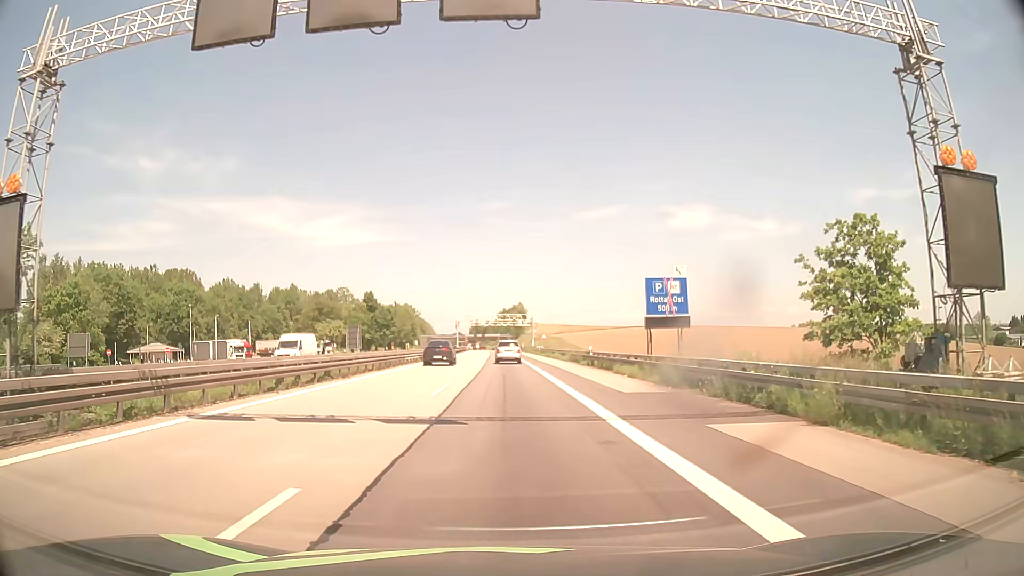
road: motorway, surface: asphalt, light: Day
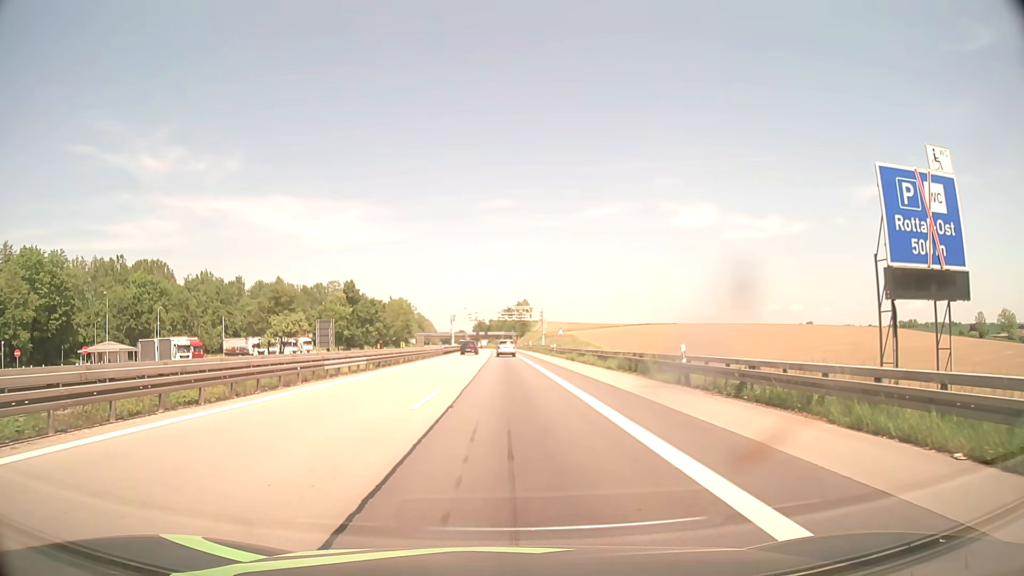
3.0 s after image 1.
(-0.1, +22.5) m; 0°
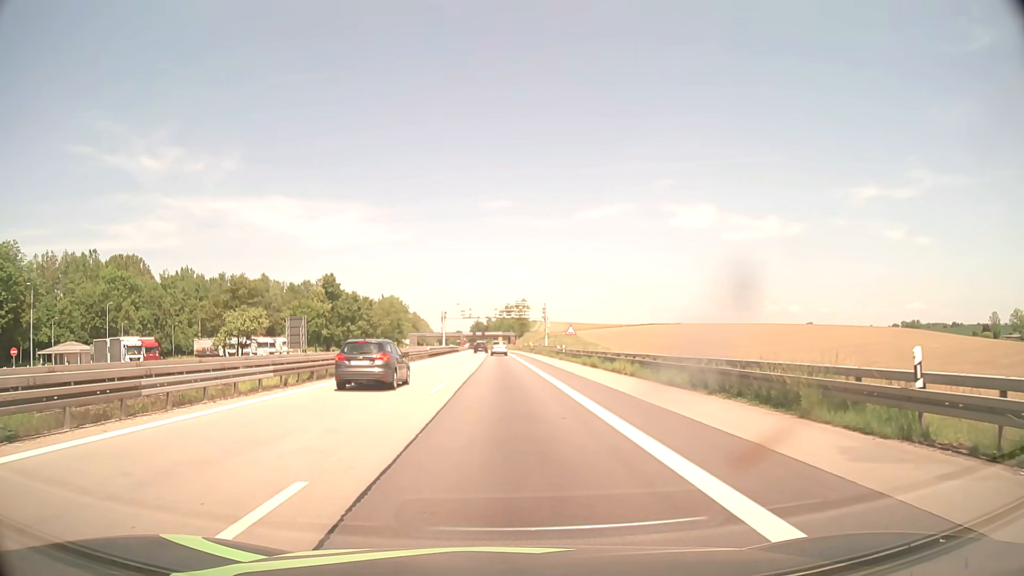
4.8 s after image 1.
(0.0, +13.5) m; 0°
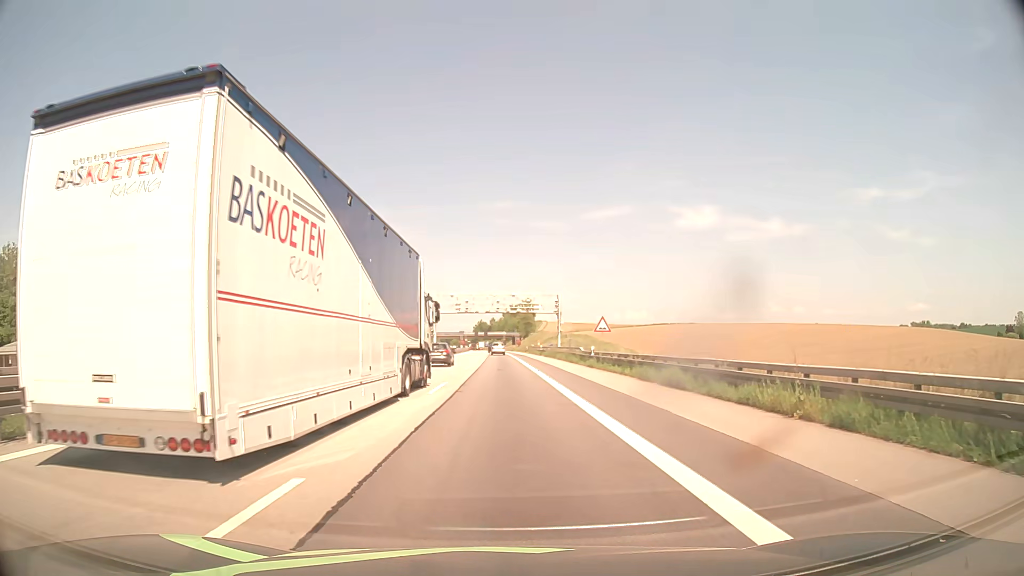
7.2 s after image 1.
(-0.1, +18.0) m; 0°
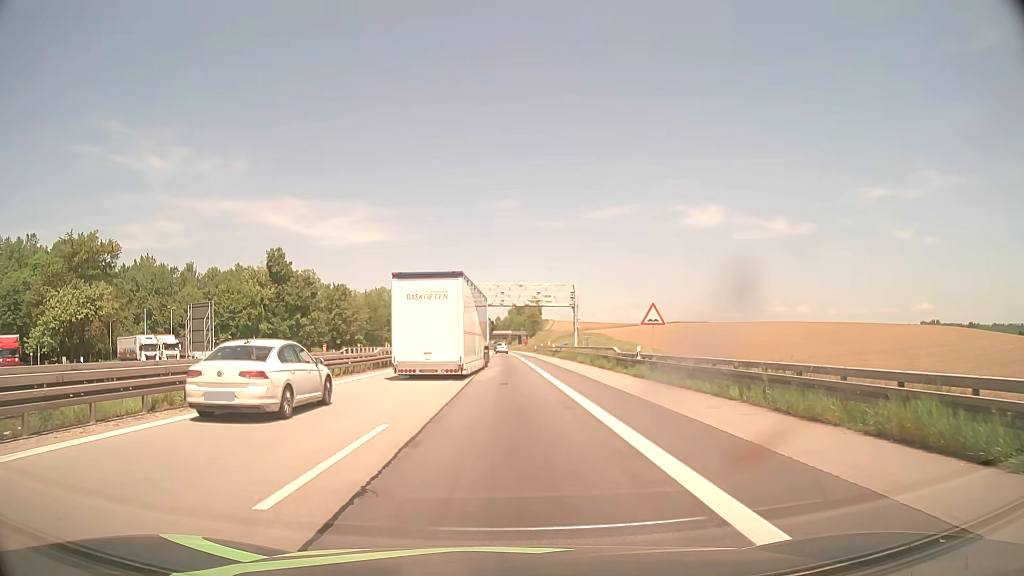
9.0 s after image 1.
(-0.1, +13.5) m; 0°
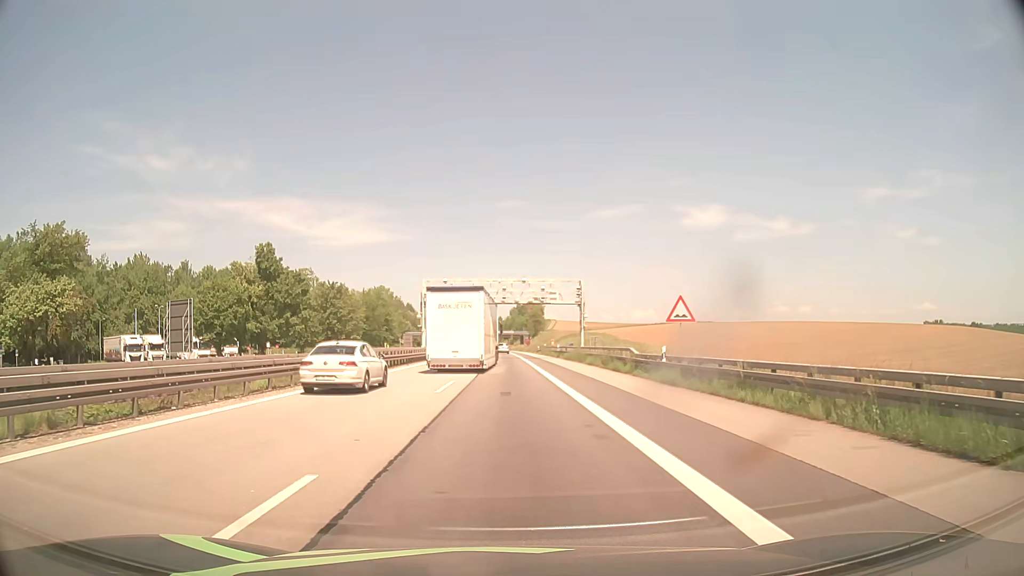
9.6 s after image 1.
(0.0, +4.5) m; 0°
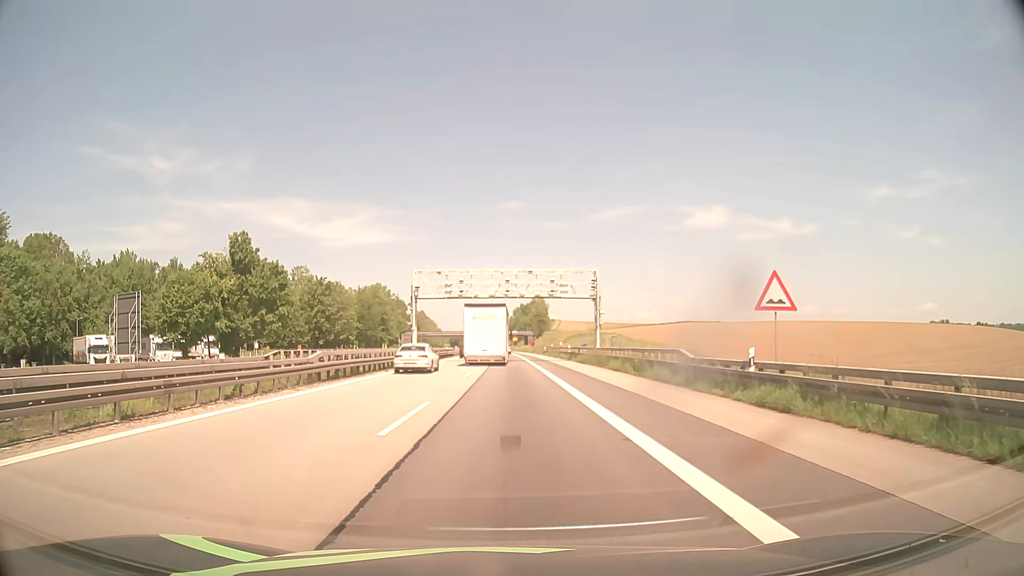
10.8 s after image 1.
(0.0, +8.9) m; 0°
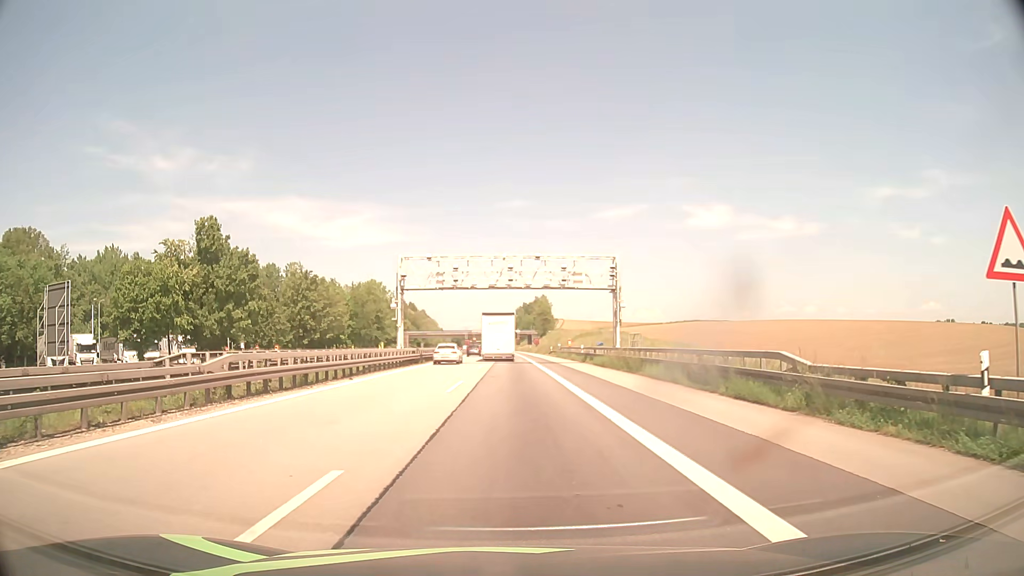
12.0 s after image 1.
(0.0, +8.9) m; 0°
(0, +10) (0, +20) (0, +30) (0, +40) (0, +50) (0, +60) (0, +70) (0, +80) (0, +90) (0, +100) m
